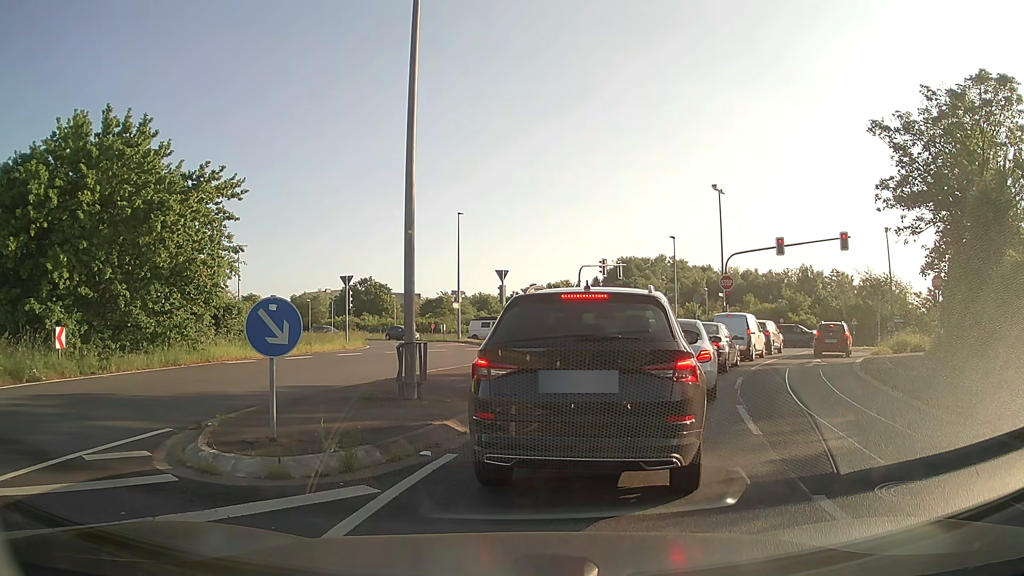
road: unclassified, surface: asphalt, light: Day
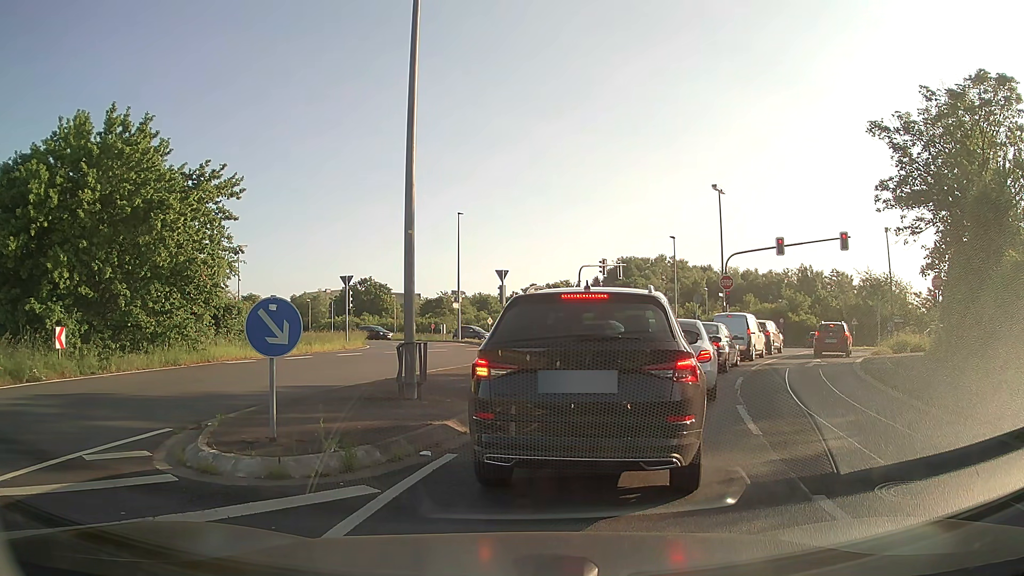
(0.0, 0.0) m; 0°
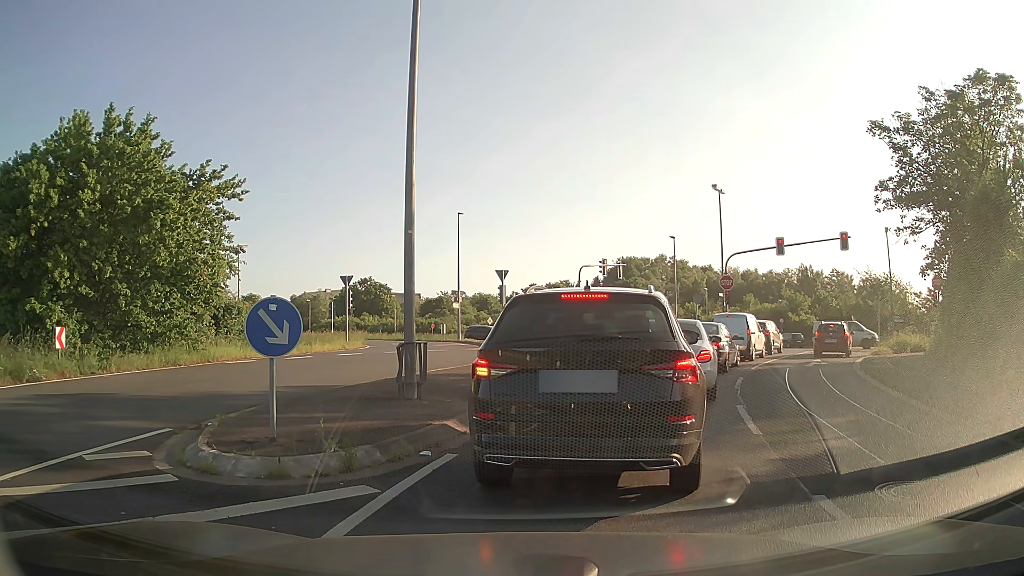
(0.0, 0.0) m; 0°
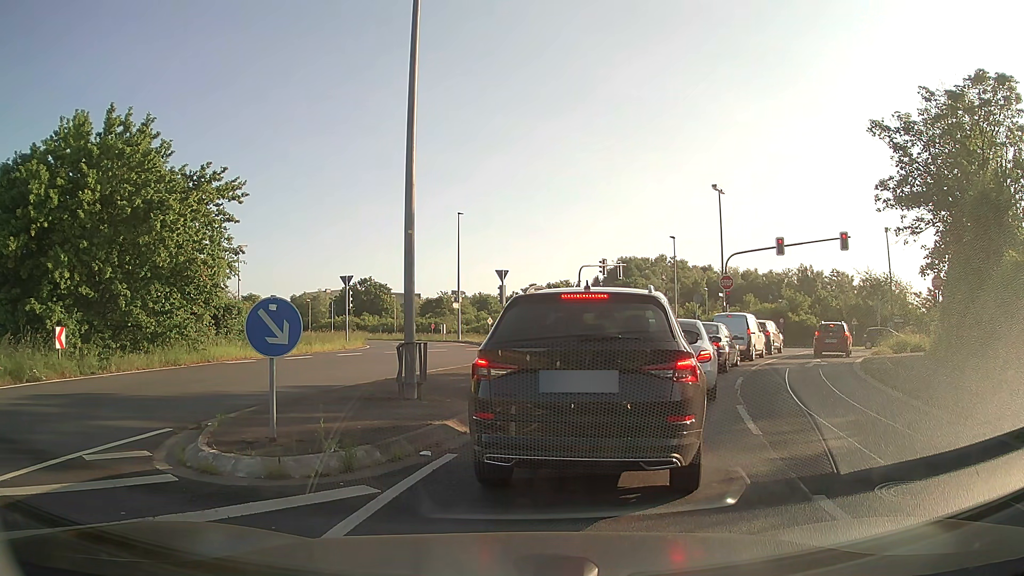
(0.0, 0.0) m; 0°
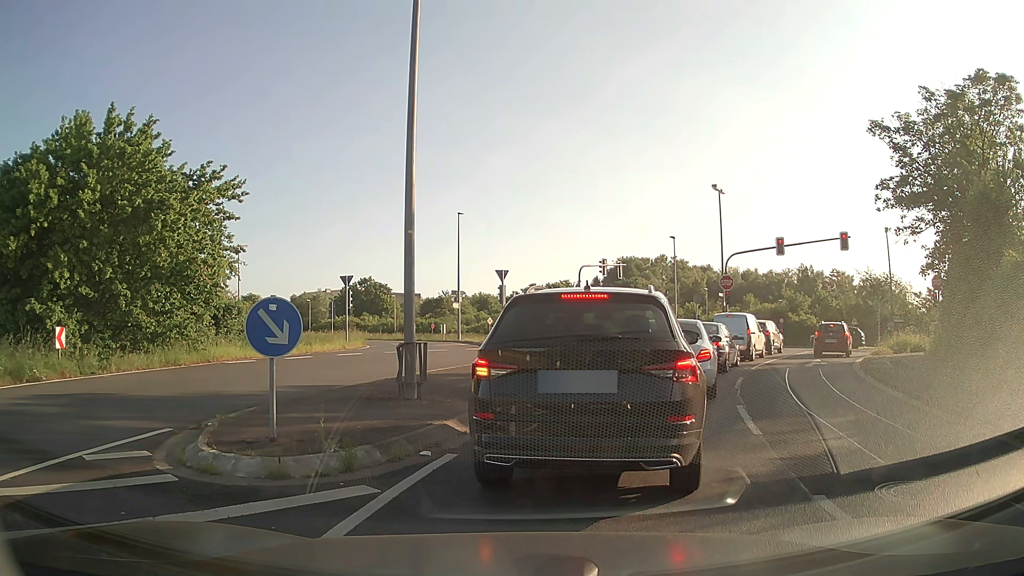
(0.0, 0.0) m; 0°
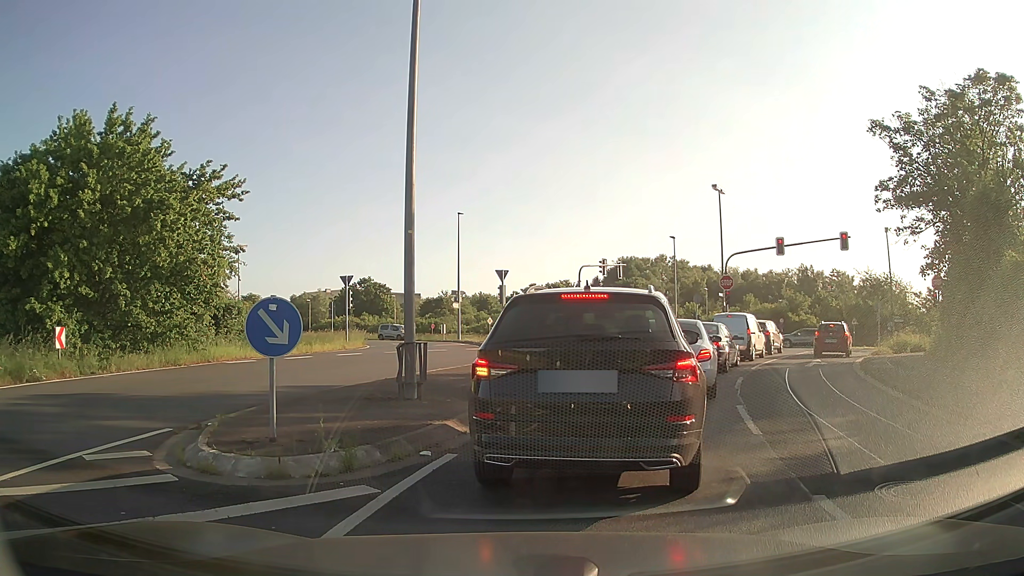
(0.0, 0.0) m; 0°
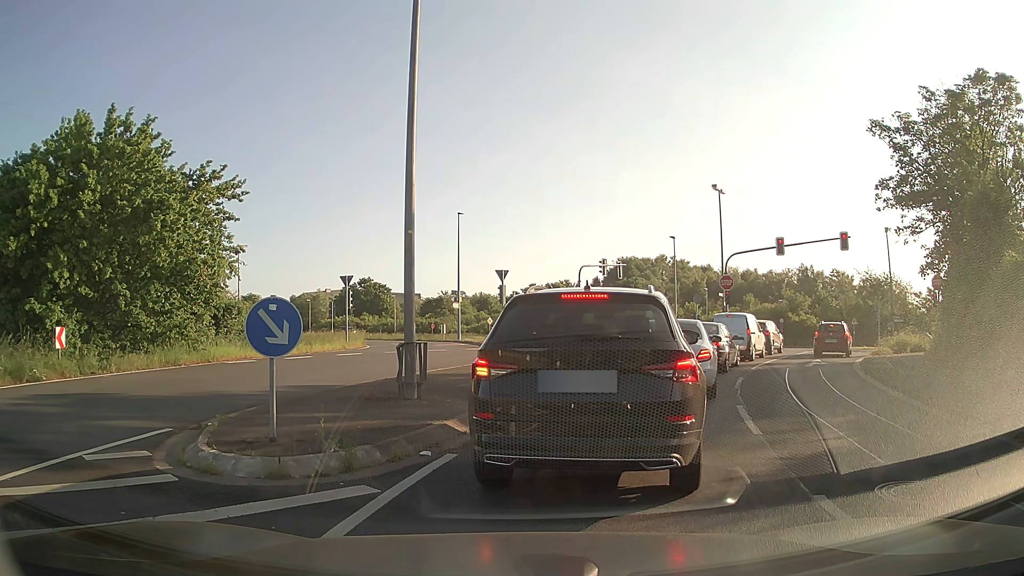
(0.0, 0.0) m; 0°
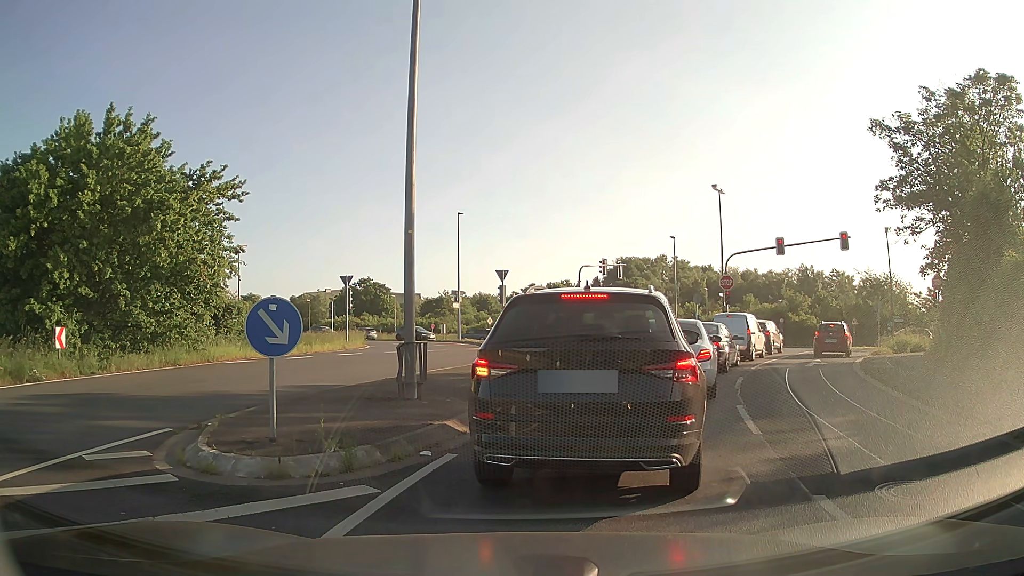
(0.0, 0.0) m; 0°
